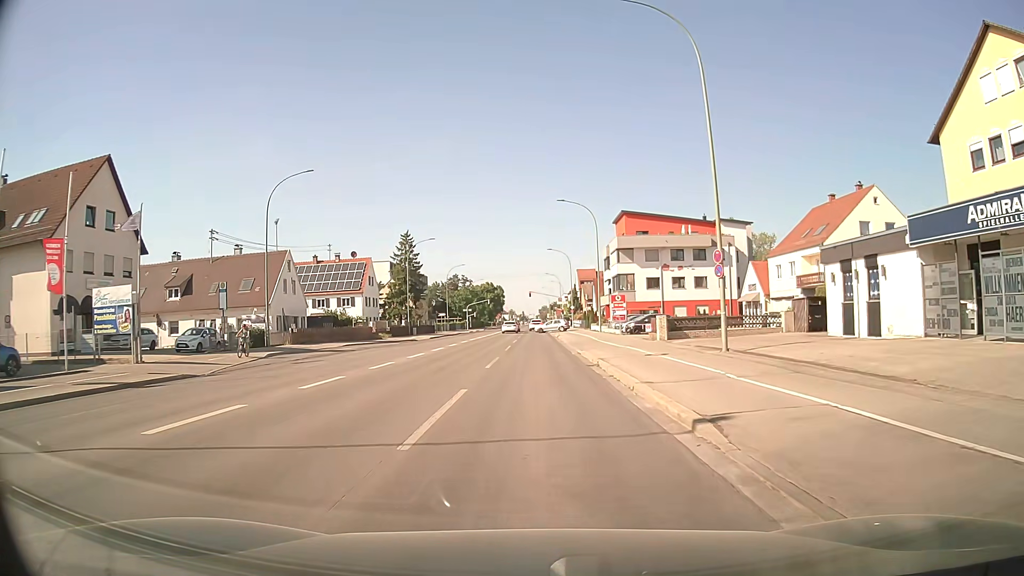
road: tertiary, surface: asphalt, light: Day
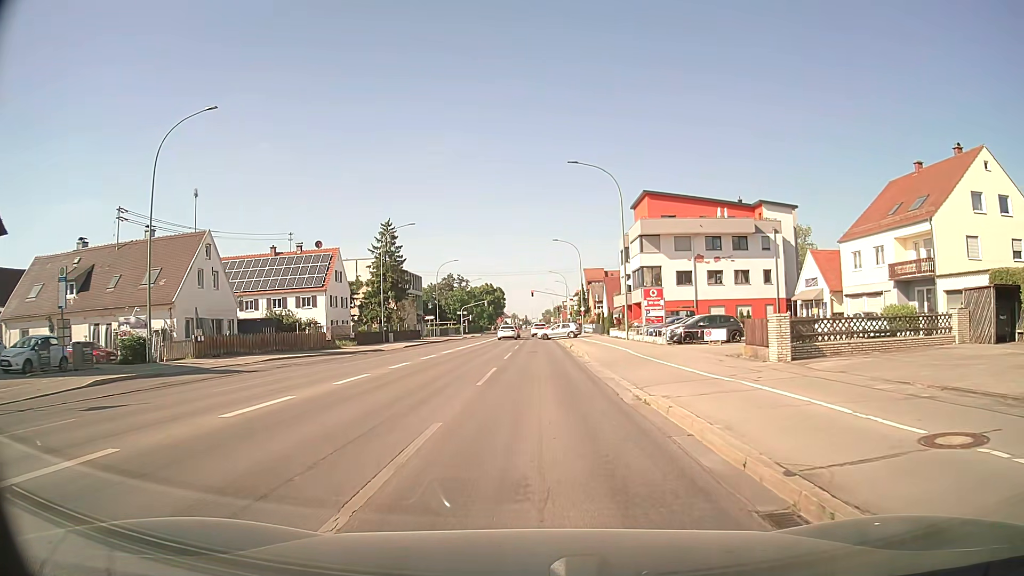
(-0.2, +15.7) m; -1°
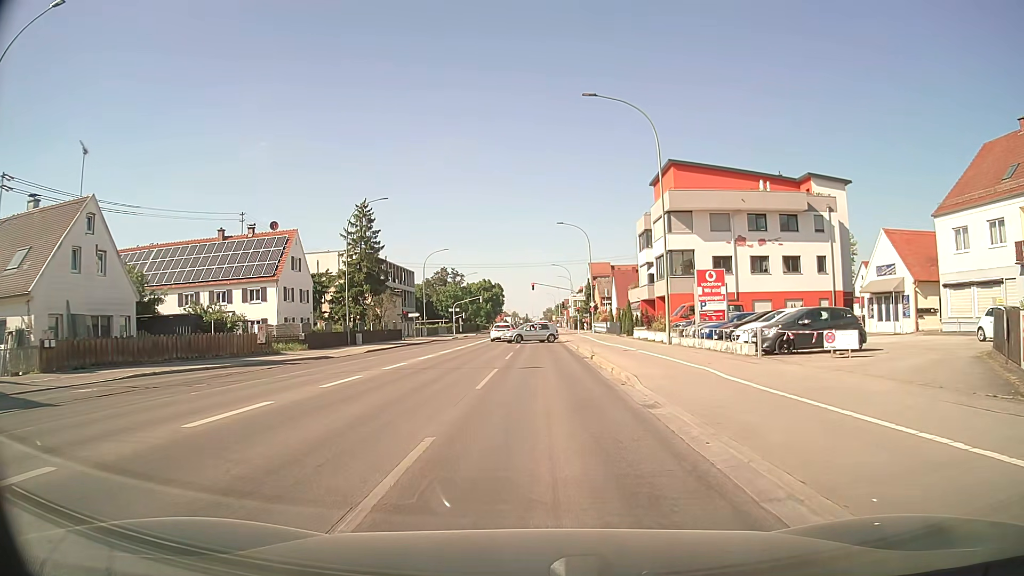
(-0.1, +13.4) m; 0°
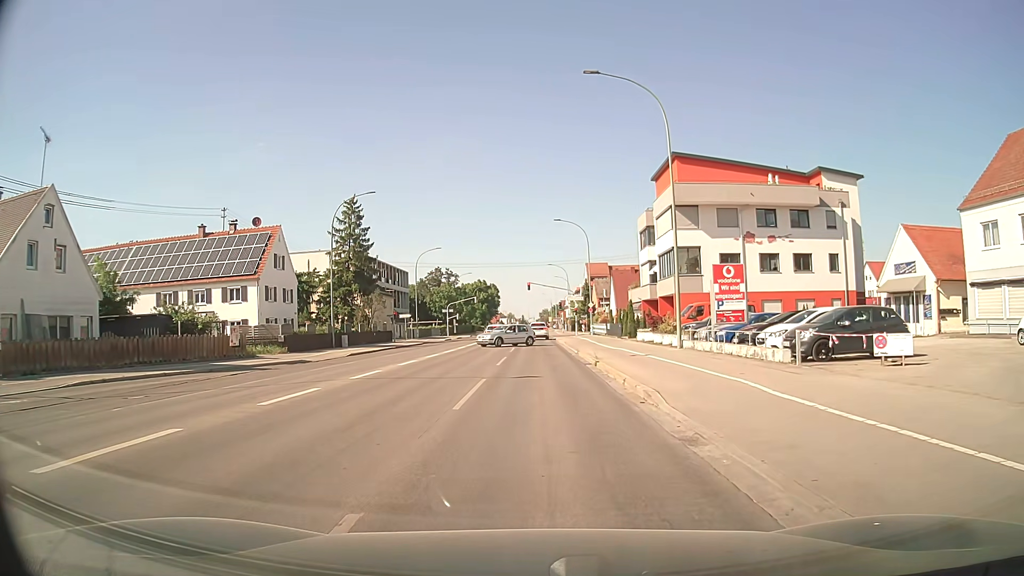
(0.0, +3.2) m; 0°
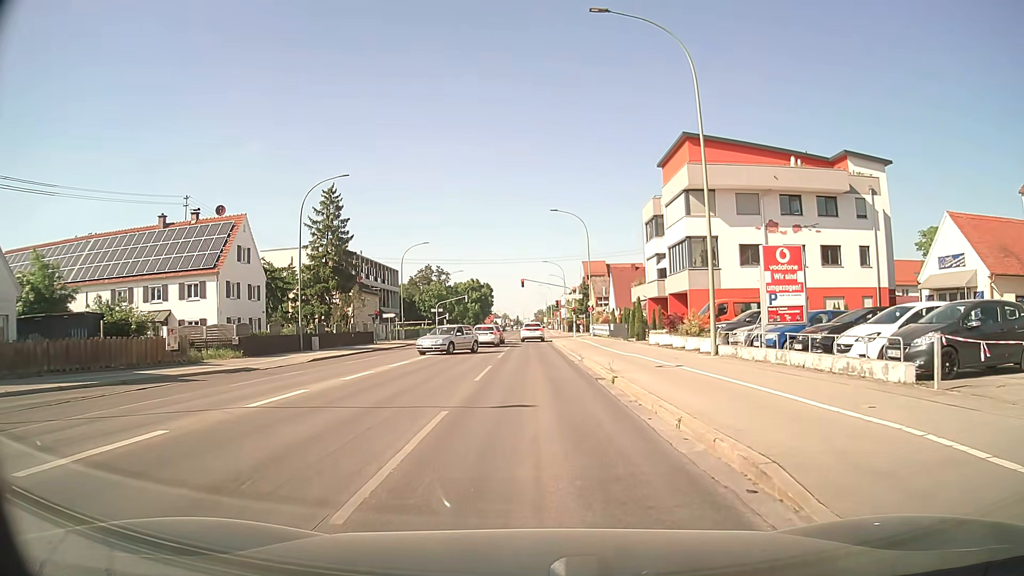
(+0.1, +6.2) m; +1°
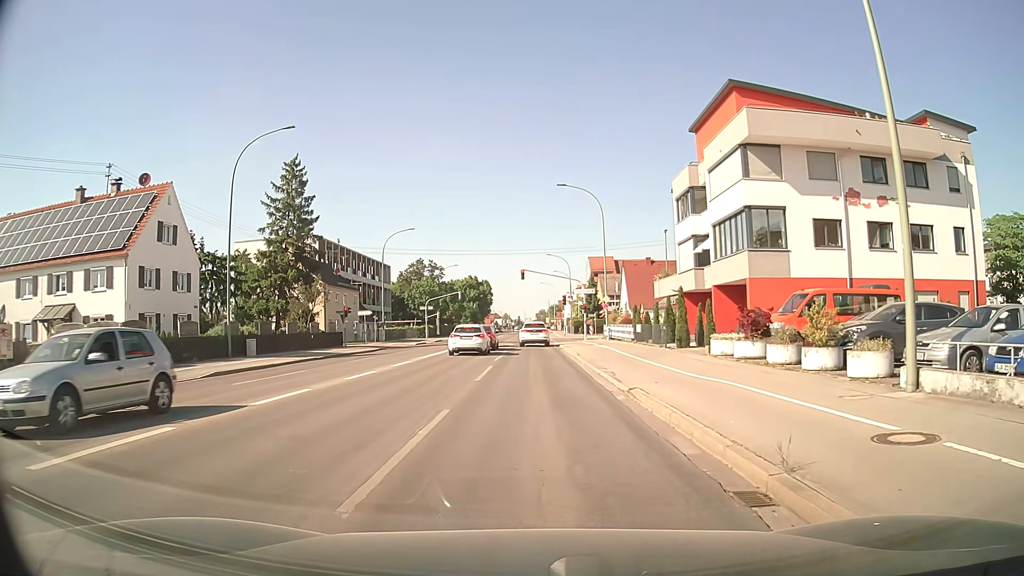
(-0.2, +11.8) m; -1°
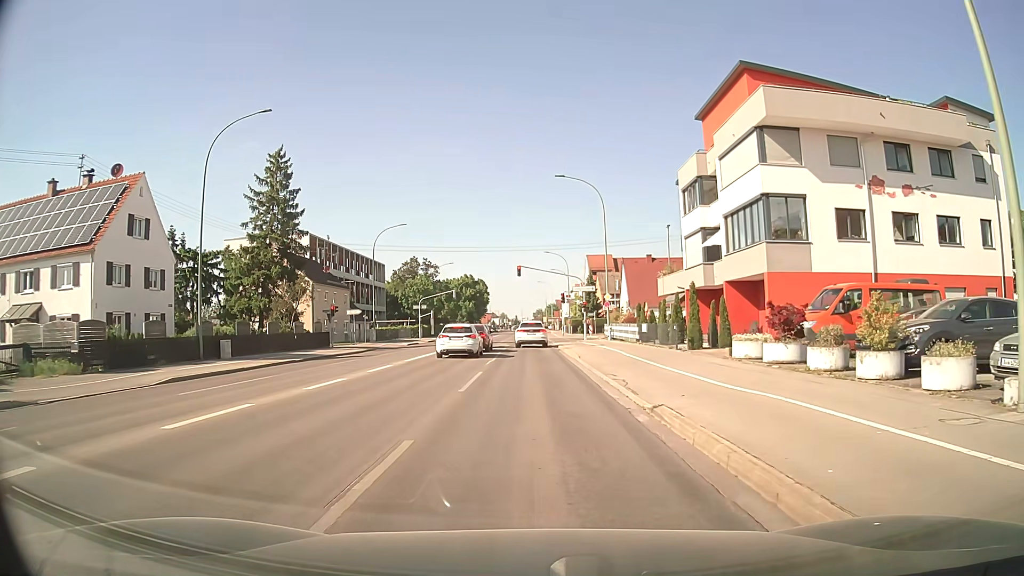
(0.0, +3.0) m; 0°
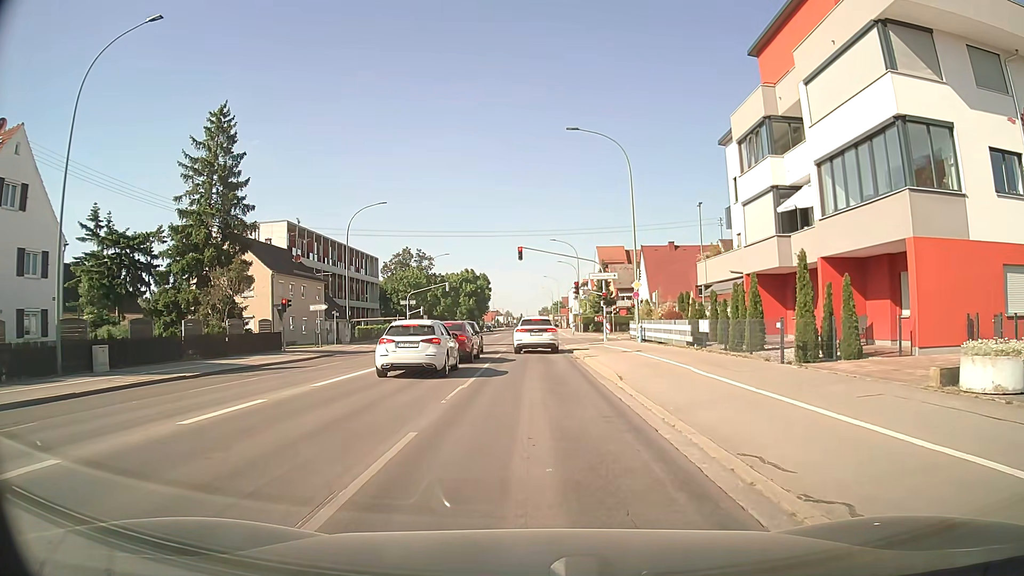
(0.0, +11.5) m; 0°
(0, +10) (0, +20) (0, +30) (0, +40) (0, +50) (0, +60) (-1, +70) (-1, +80) (-1, +90) (-1, +100) m
